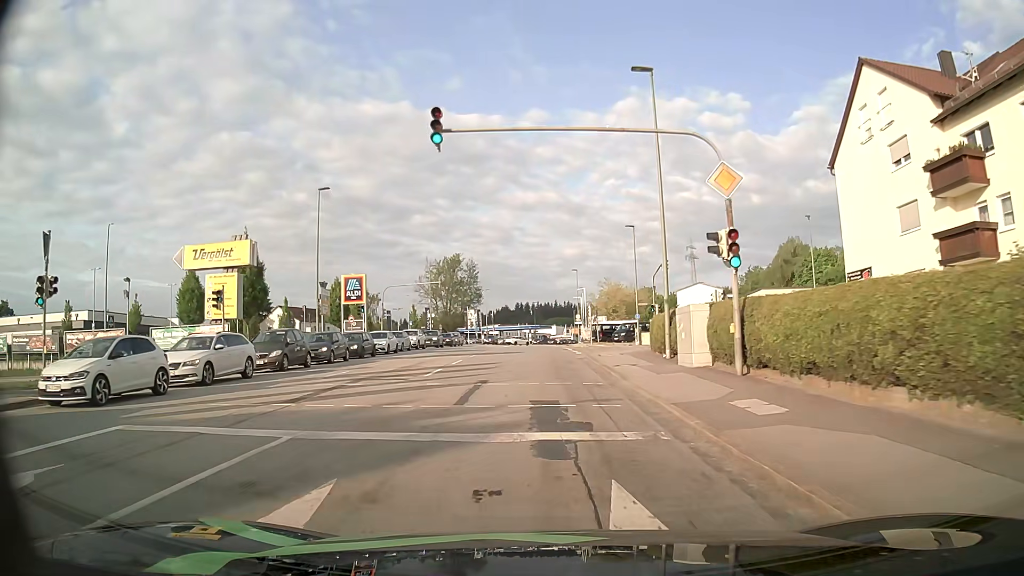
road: tertiary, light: Day
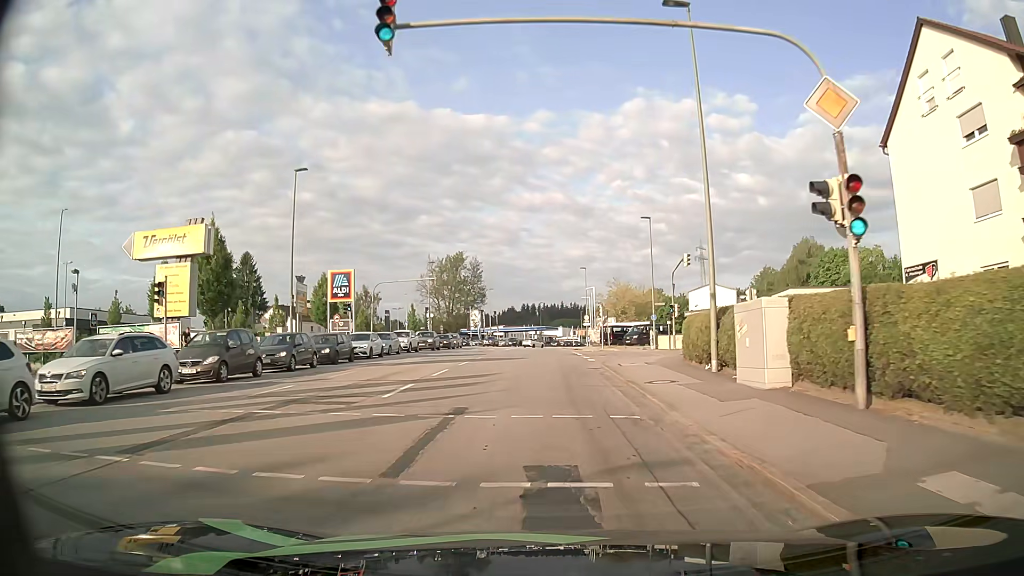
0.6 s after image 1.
(0.0, +5.5) m; -1°
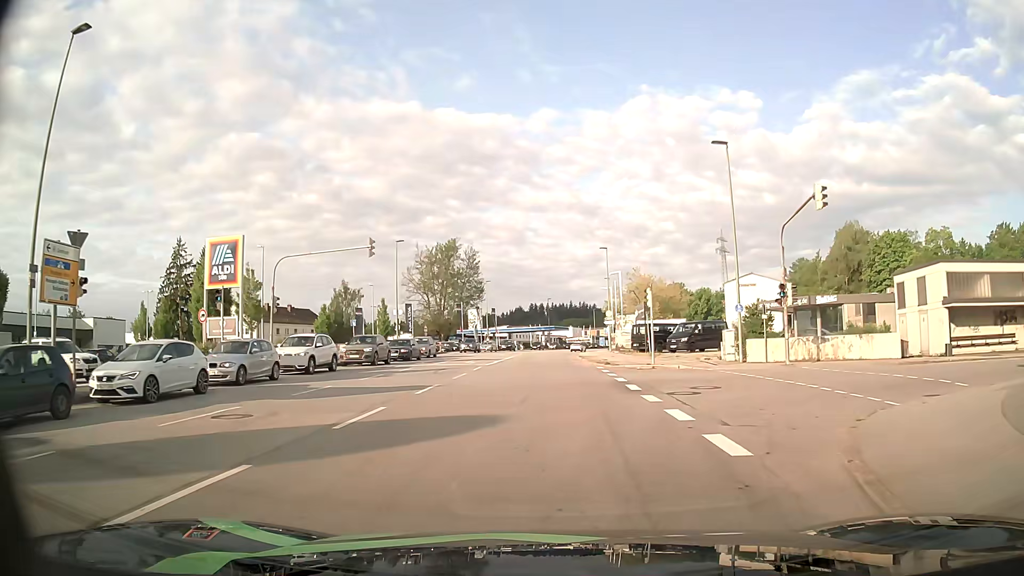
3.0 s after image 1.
(0.0, +21.6) m; 0°
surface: asphalt
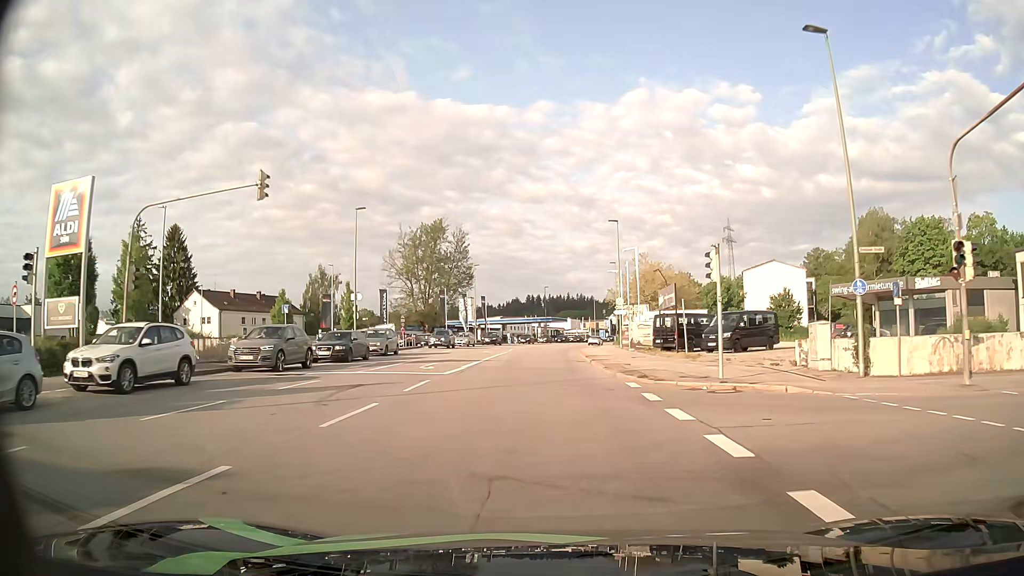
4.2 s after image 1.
(0.0, +12.7) m; 0°
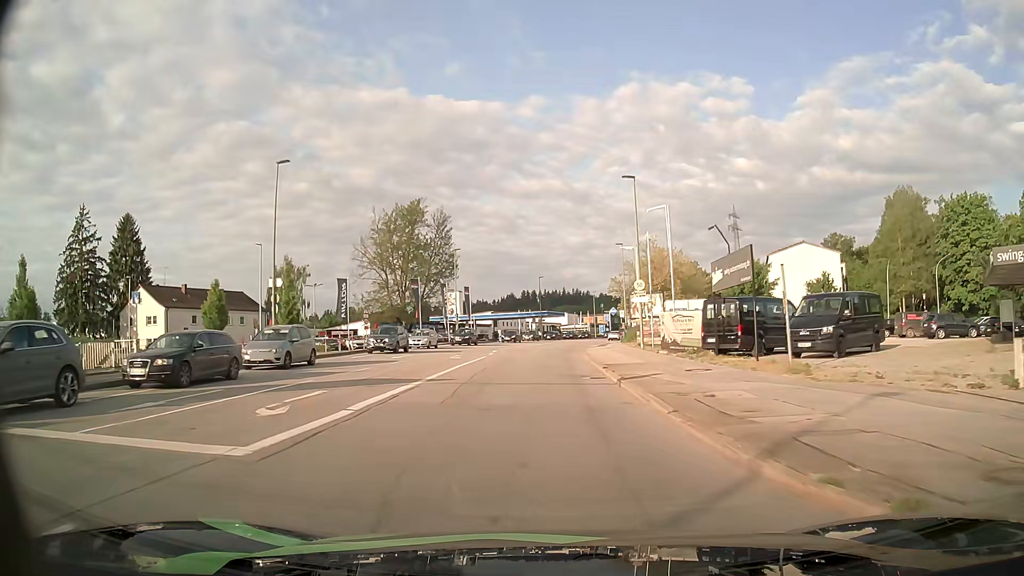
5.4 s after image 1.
(+0.1, +14.2) m; +1°
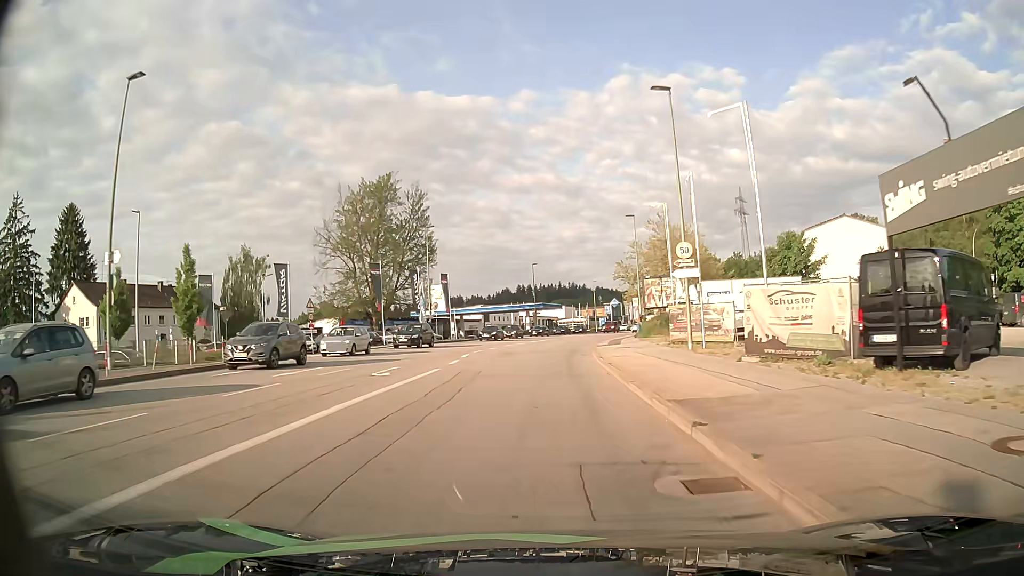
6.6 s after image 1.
(0.0, +14.2) m; 0°
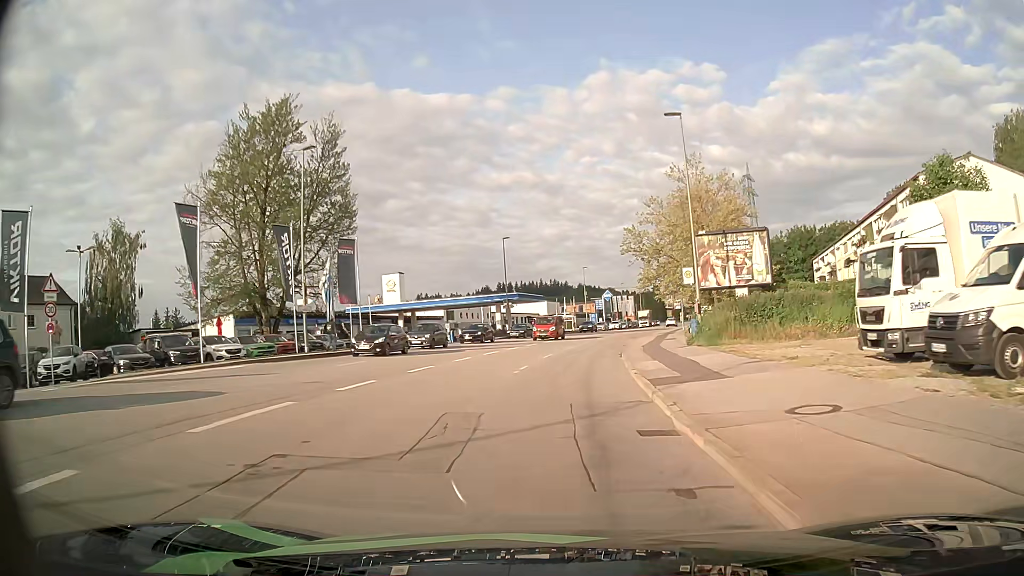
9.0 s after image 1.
(+0.4, +27.8) m; +1°
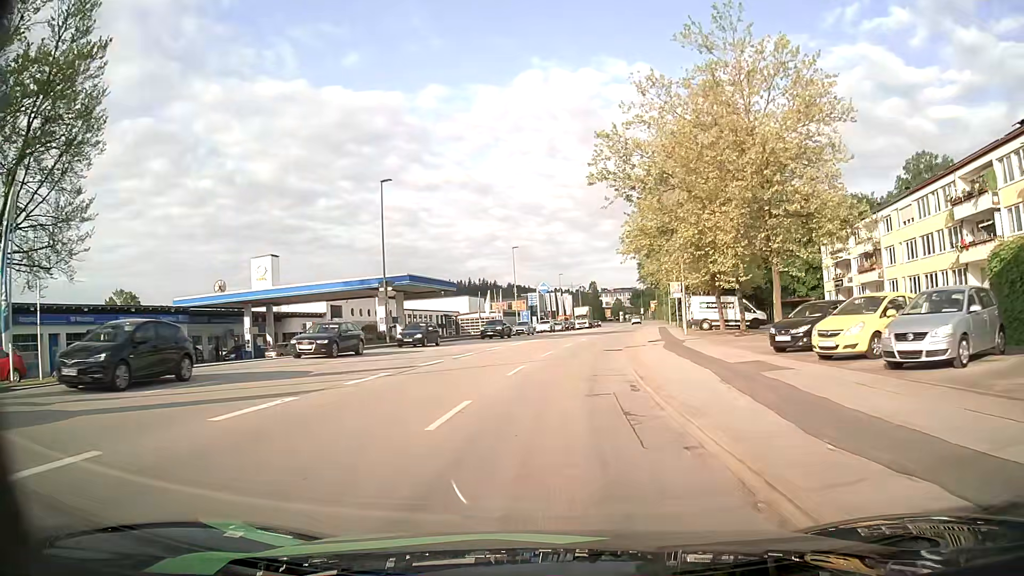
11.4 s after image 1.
(+1.2, +28.7) m; +6°
(0, +10) (0, +20) (+1, +30) (+2, +40) (+4, +50) (+5, +60) (+7, +70) (+8, +79) (+10, +89) (+11, +99) m
